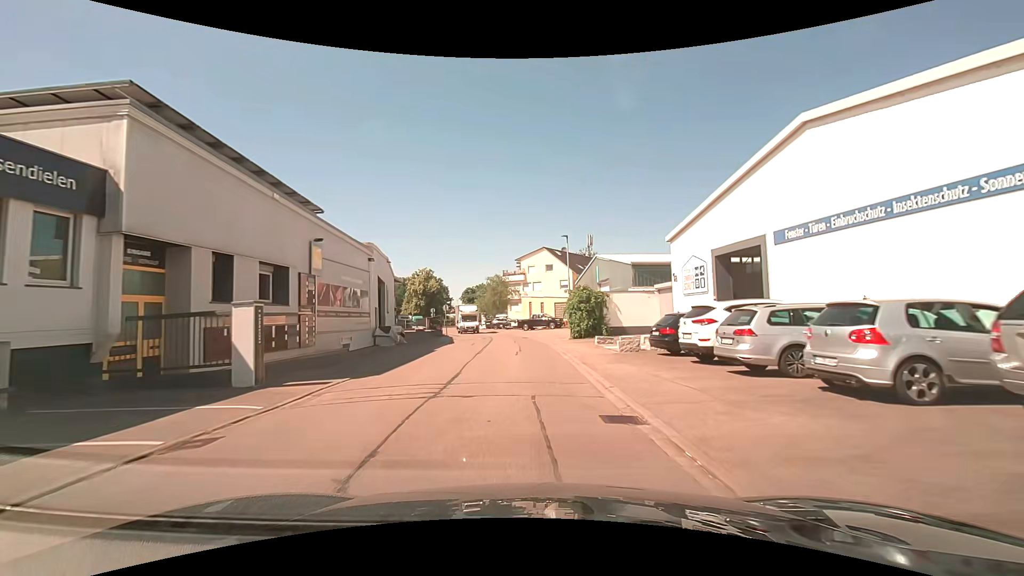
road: residential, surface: asphalt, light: Day
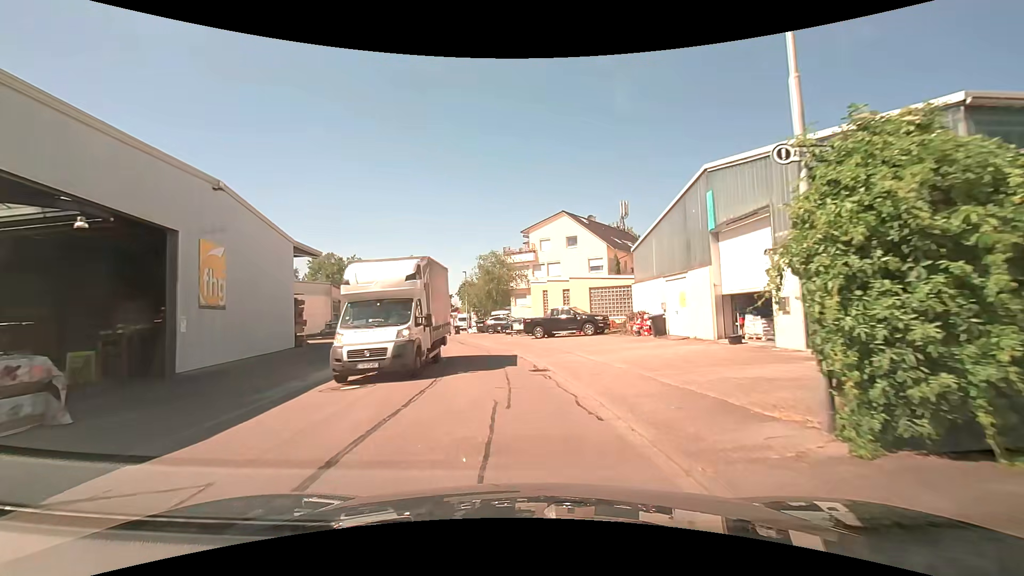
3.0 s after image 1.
(-0.4, +25.5) m; -1°
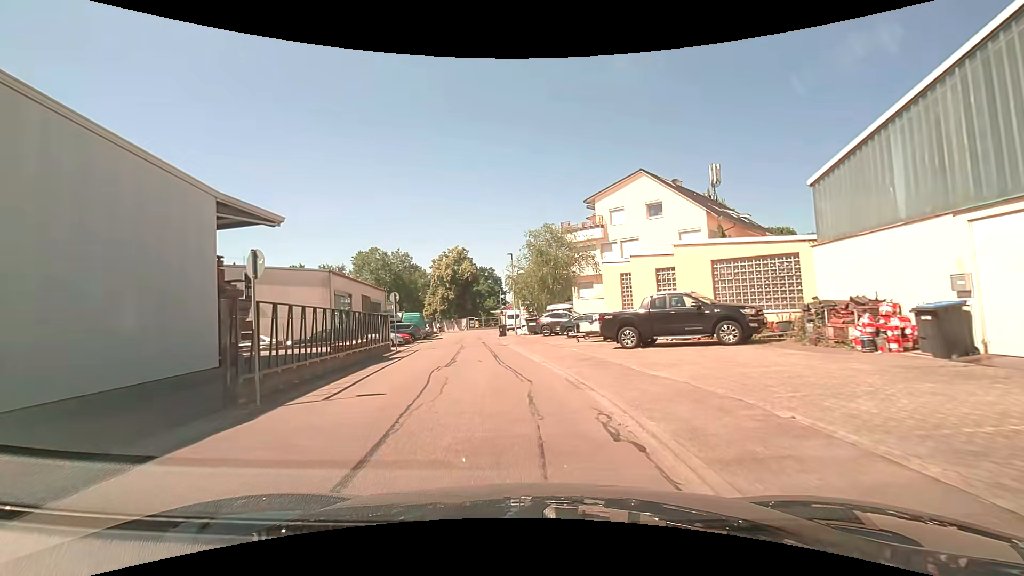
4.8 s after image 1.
(-0.5, +13.0) m; -6°
